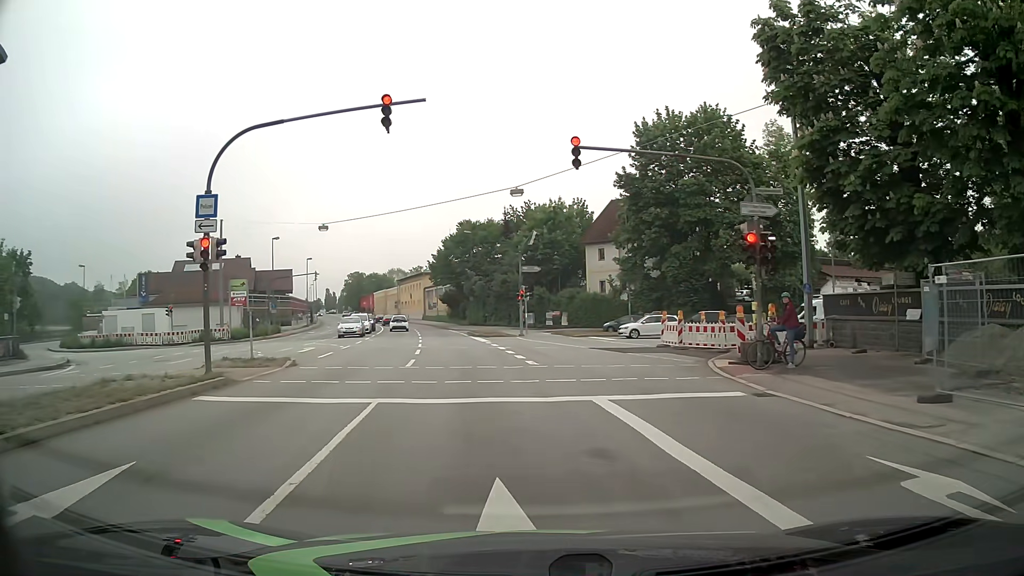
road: primary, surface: asphalt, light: Day
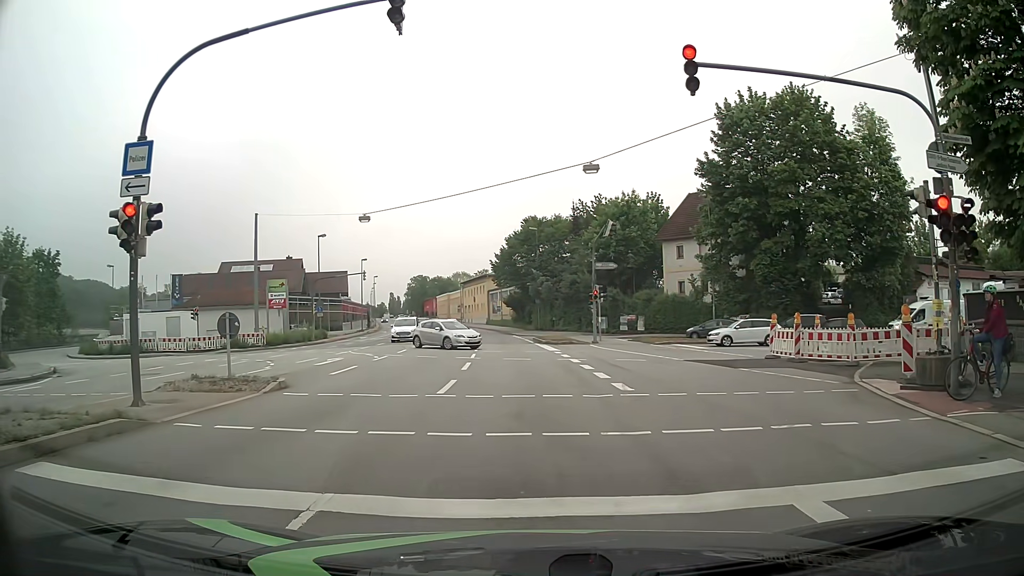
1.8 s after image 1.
(-0.3, +5.8) m; -8°
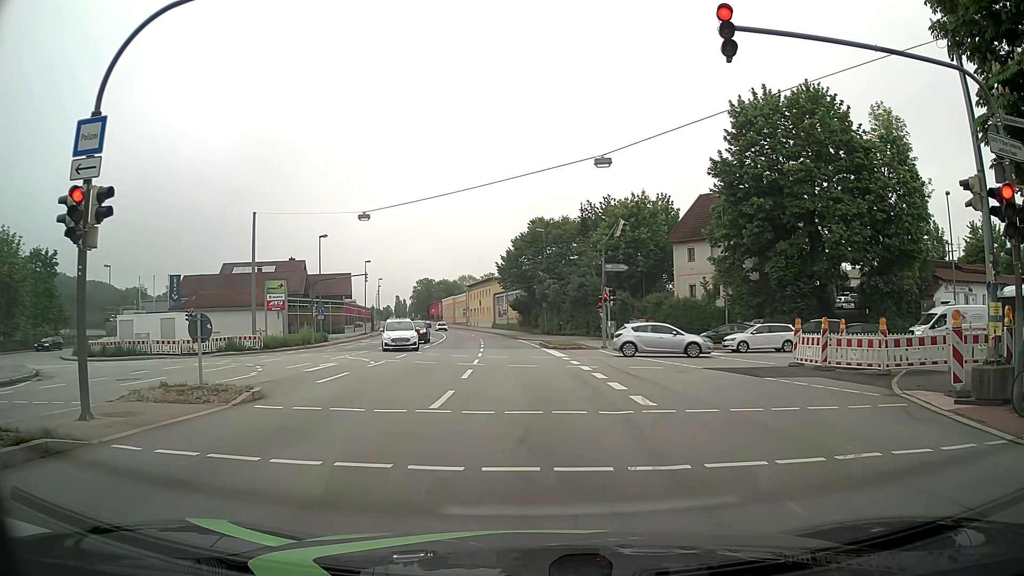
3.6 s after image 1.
(0.0, +1.6) m; +1°
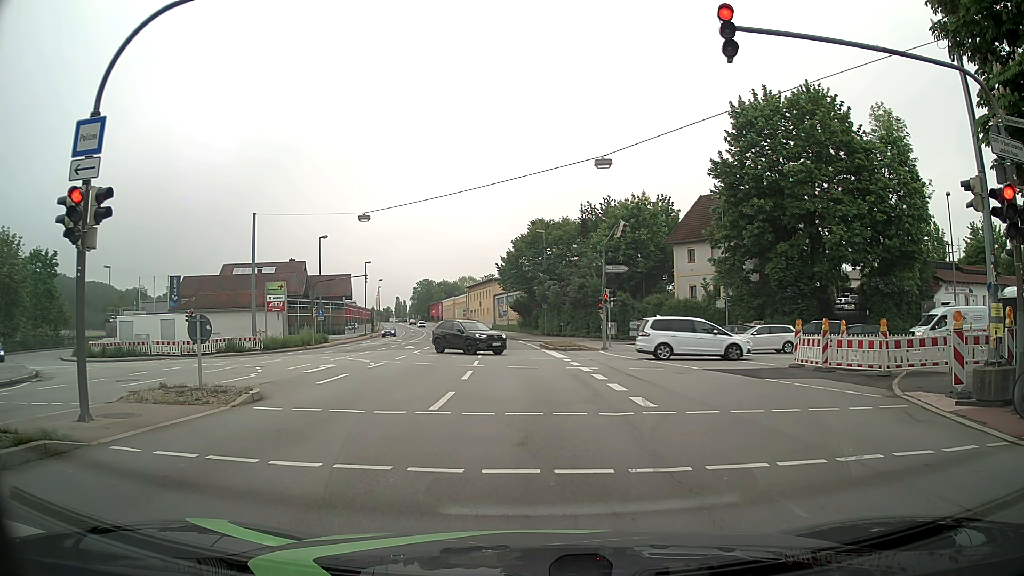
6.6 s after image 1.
(0.0, +0.1) m; 0°
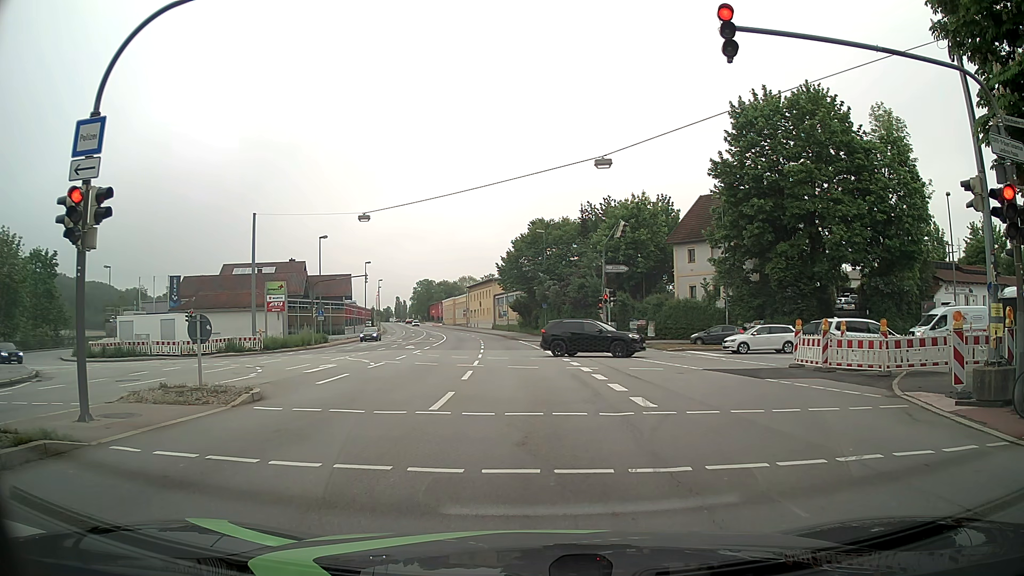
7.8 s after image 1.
(0.0, 0.0) m; 0°
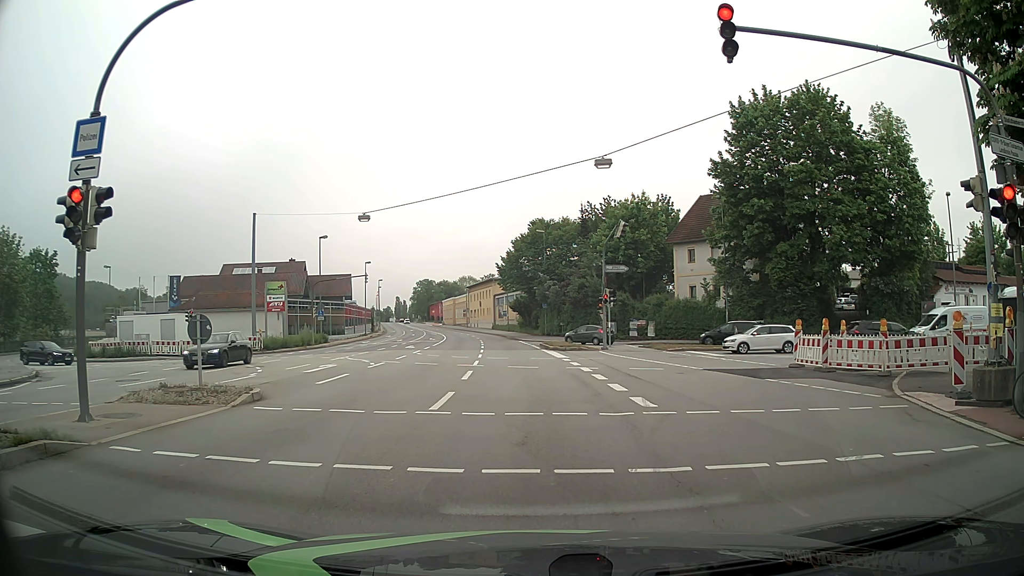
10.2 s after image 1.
(0.0, 0.0) m; 0°
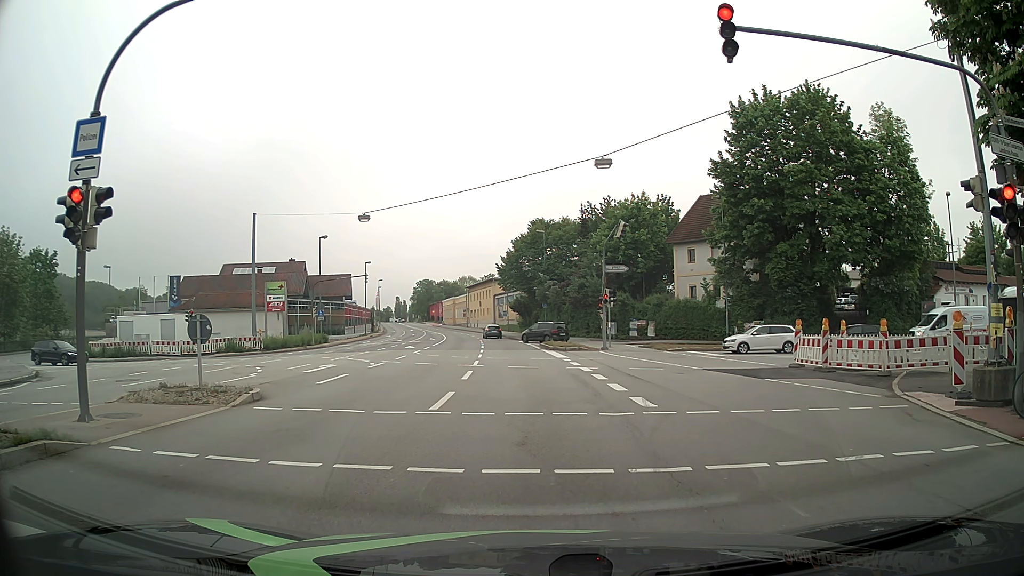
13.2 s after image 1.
(0.0, 0.0) m; 0°
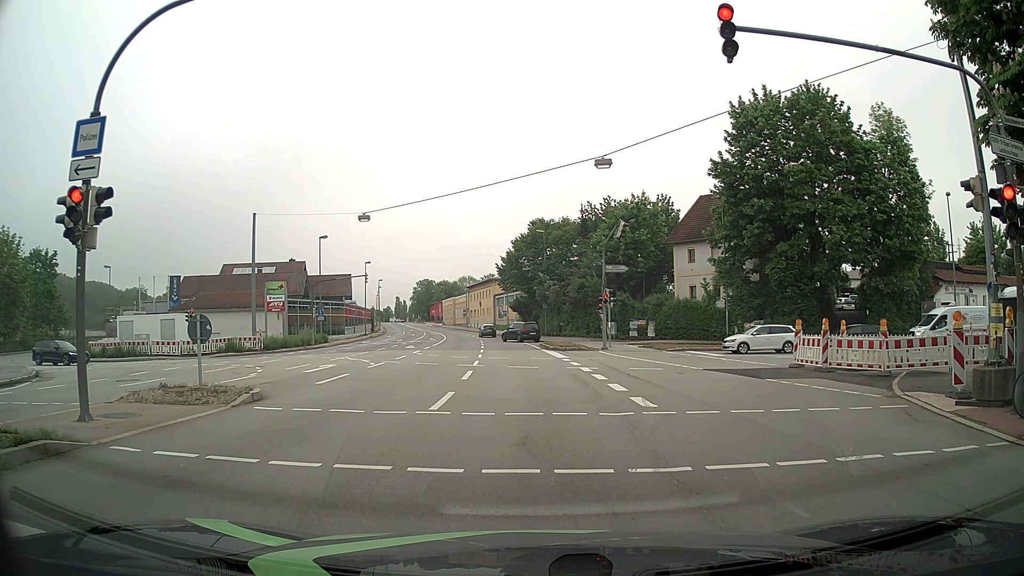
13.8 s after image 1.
(0.0, 0.0) m; 0°
(0, +10) (0, +20) (0, +30) (-1, +40) (-1, +50) (-2, +60) (-3, +70) (-4, +80) (-6, +90) (-8, +100) m
